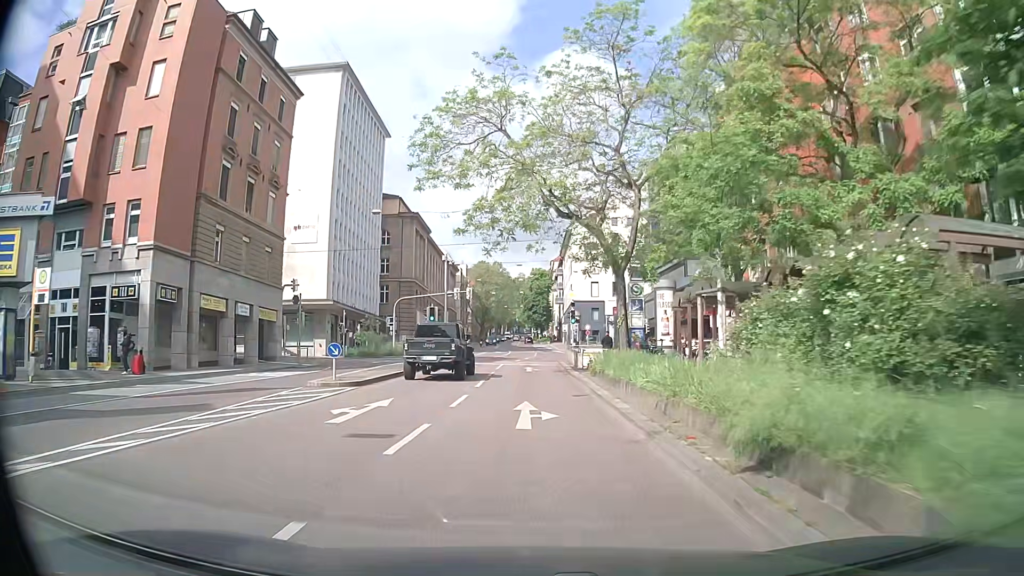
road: secondary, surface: asphalt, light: Day
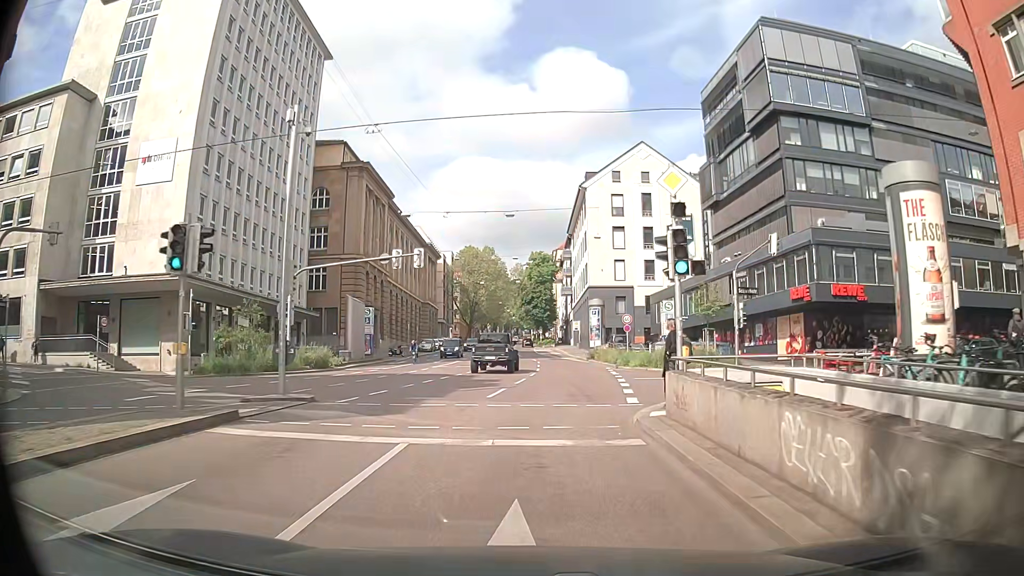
(-0.6, +29.8) m; -1°
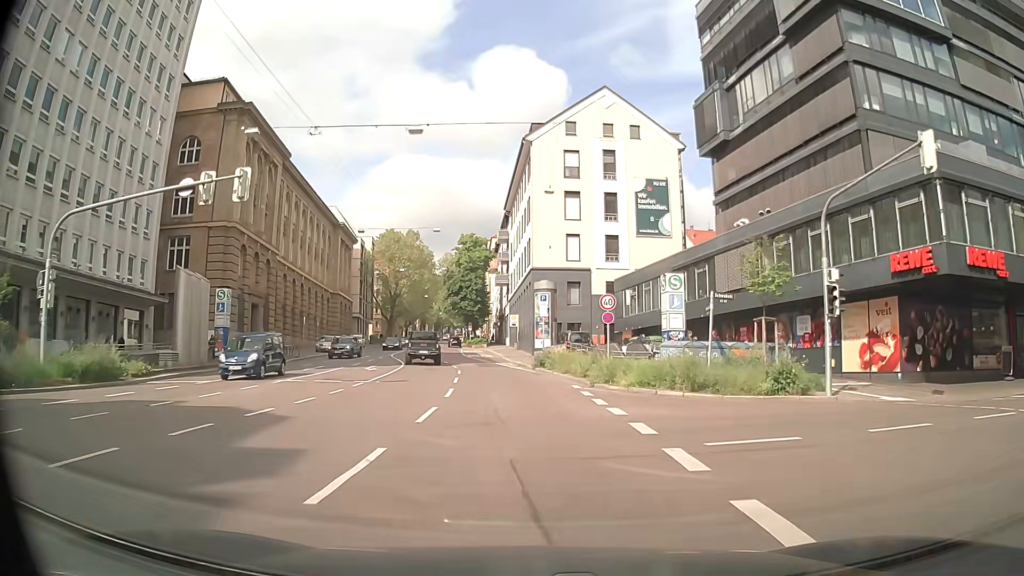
(+0.5, +17.4) m; +5°
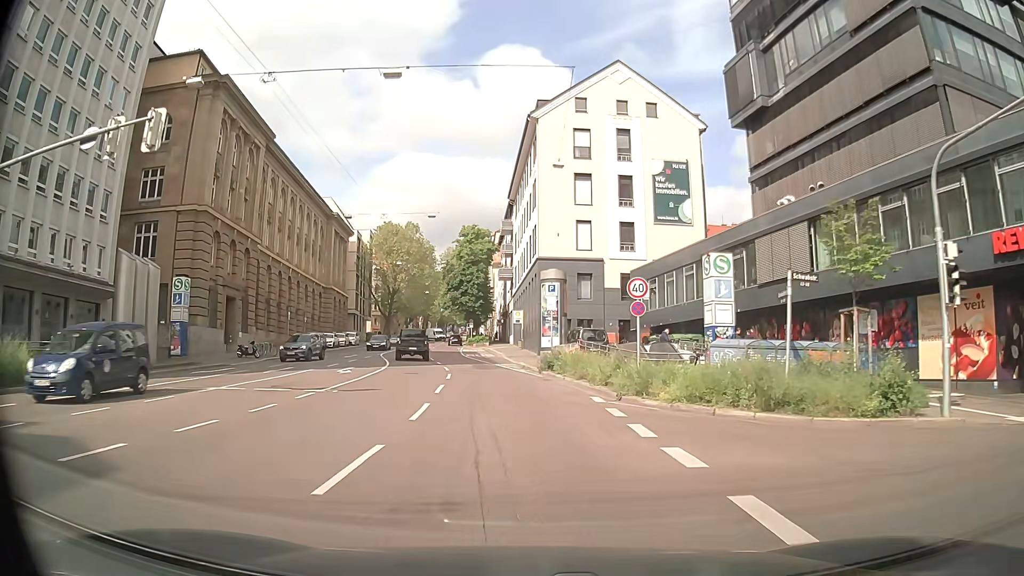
(0.0, +5.9) m; -1°
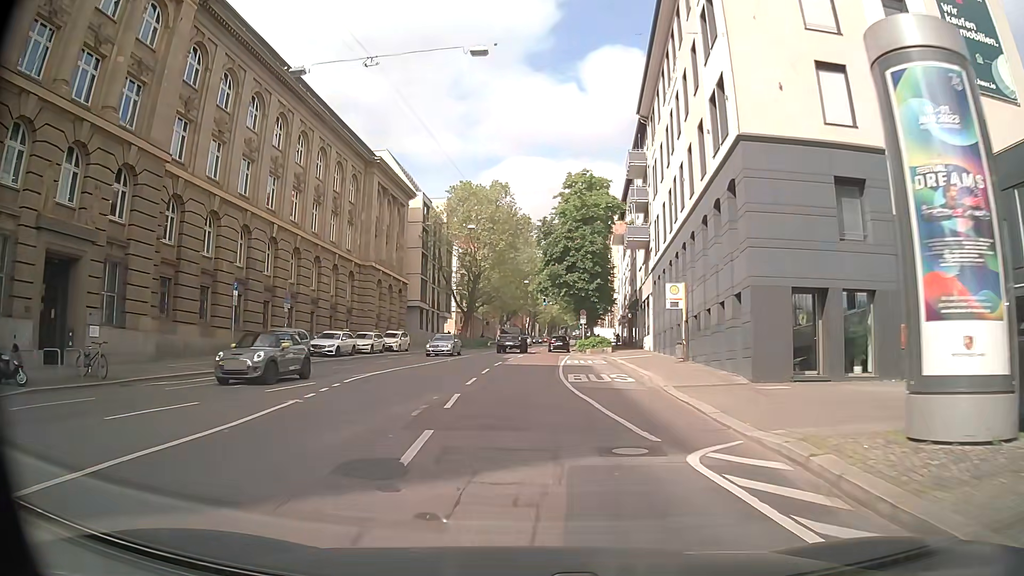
(-2.1, +30.0) m; -10°
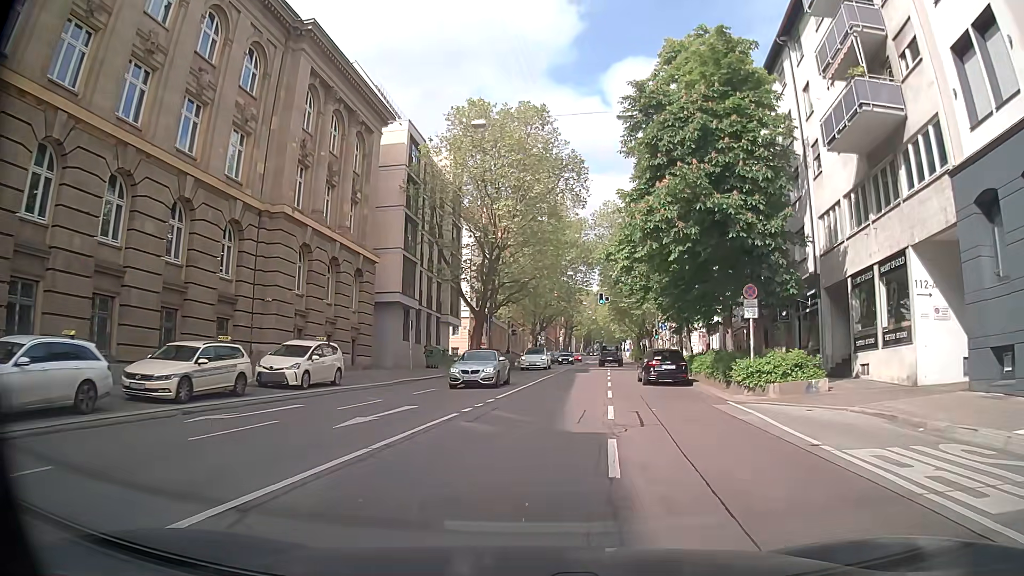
(-1.6, +30.2) m; -2°
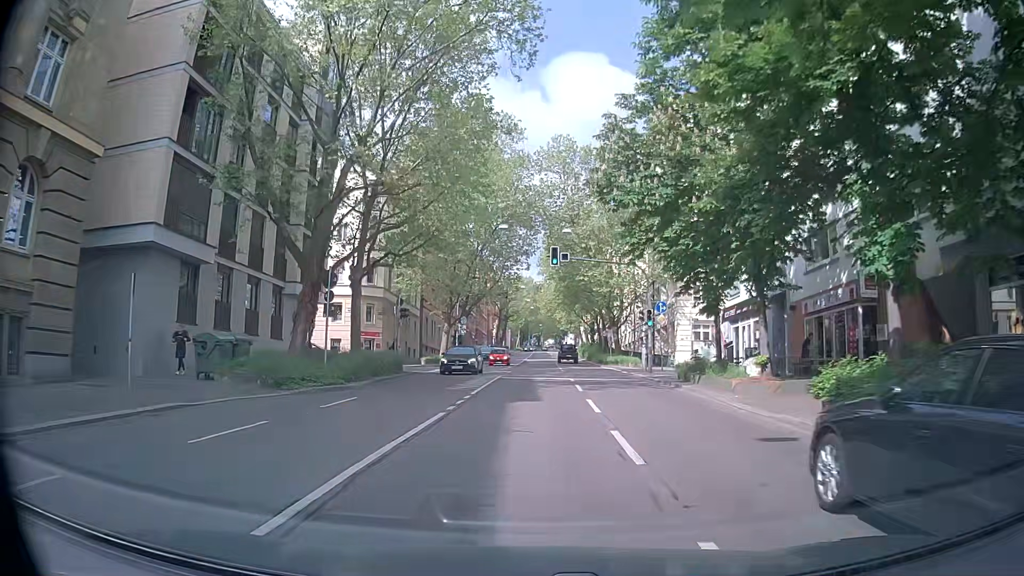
(+1.6, +24.0) m; +5°
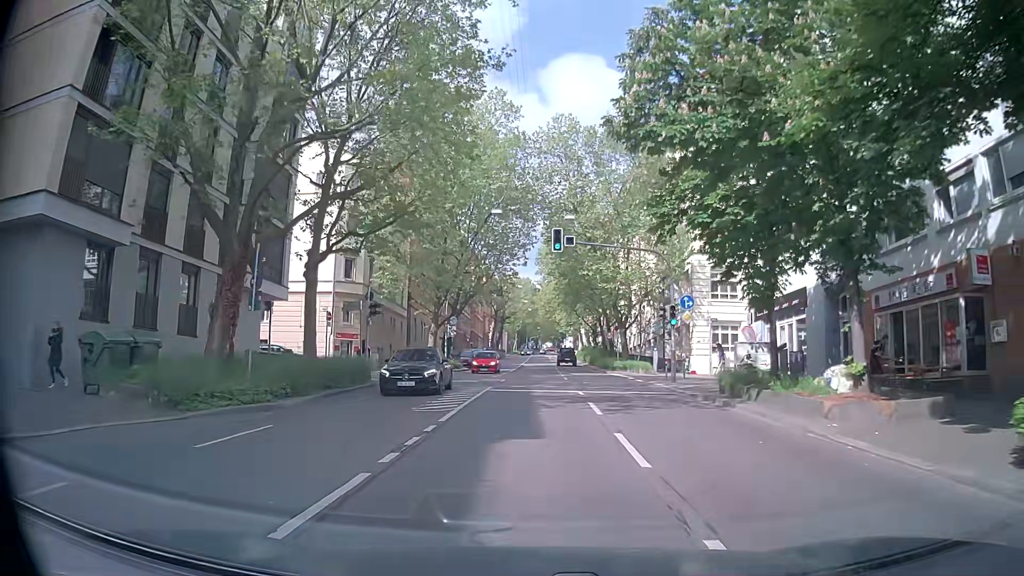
(+0.1, +6.0) m; +2°
(0, +10) (0, +20) (0, +30) (+1, +40) (+2, +50) (+3, +60) (+3, +70) (+3, +80) (+3, +90) (+3, +100) m
